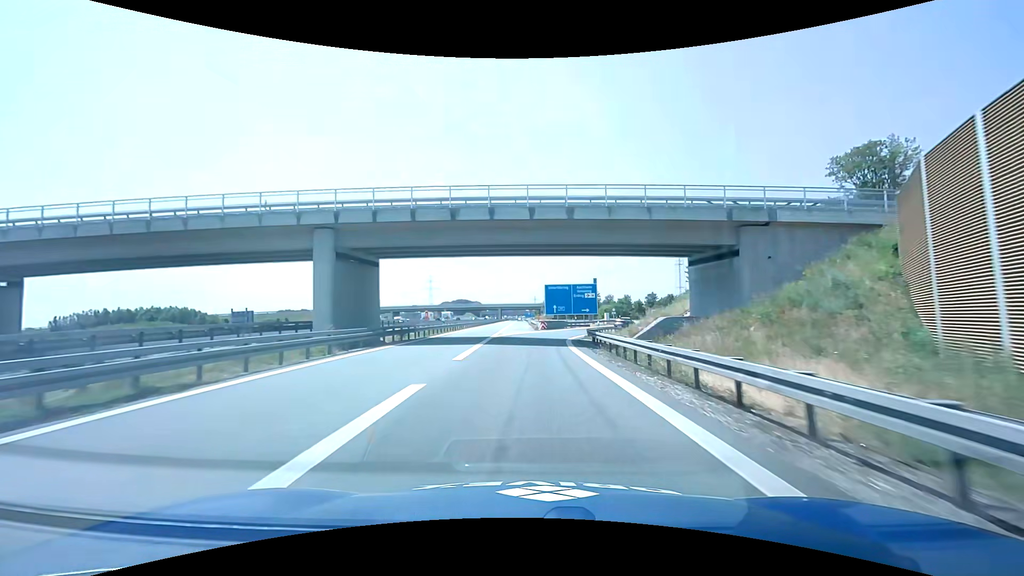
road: motorway_link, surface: asphalt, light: Day
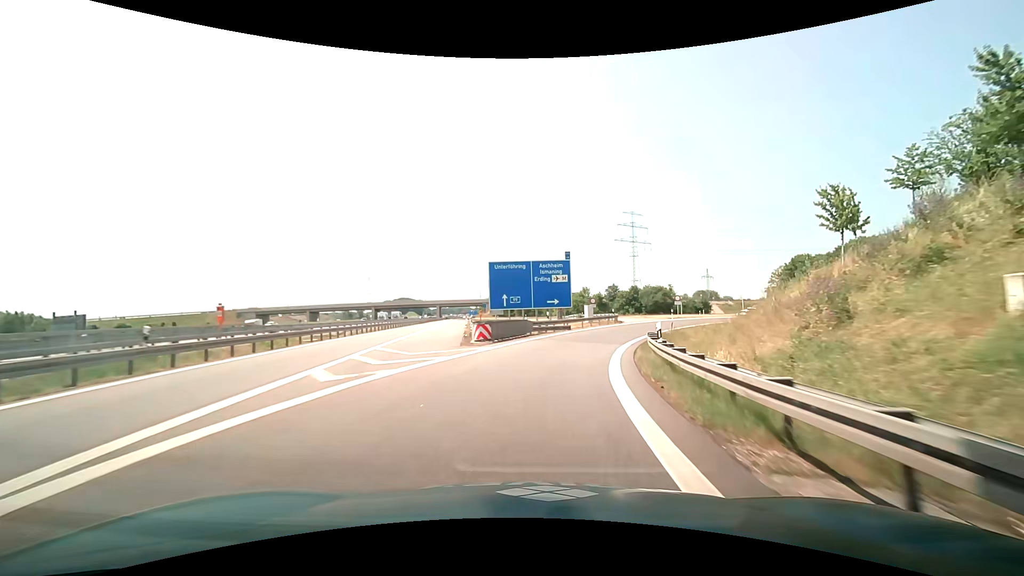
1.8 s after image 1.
(+1.0, +32.2) m; +6°
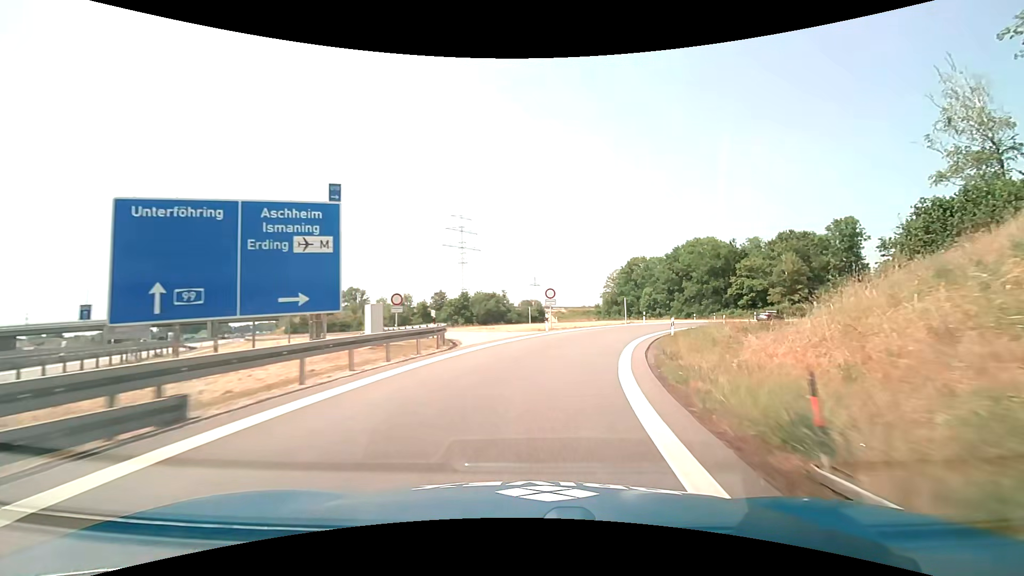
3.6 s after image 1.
(+4.3, +30.0) m; +19°
(+1, +10) (+2, +20) (+5, +29) (+9, +38) (+15, +47) (+21, +55) (+28, +62) (+36, +68) (+45, +73) (+54, +77) m
